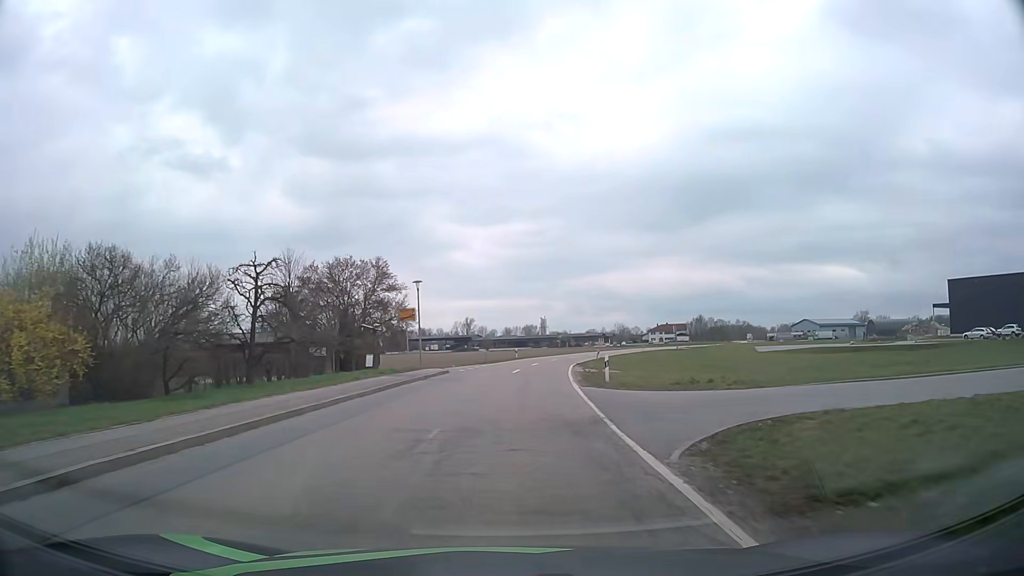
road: tertiary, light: Day
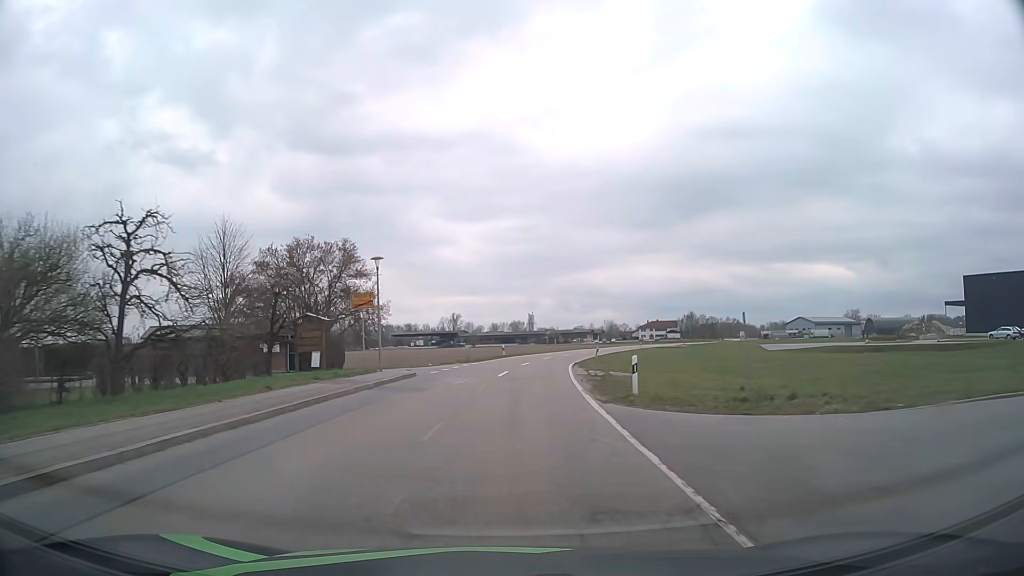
(+0.1, +7.9) m; +1°
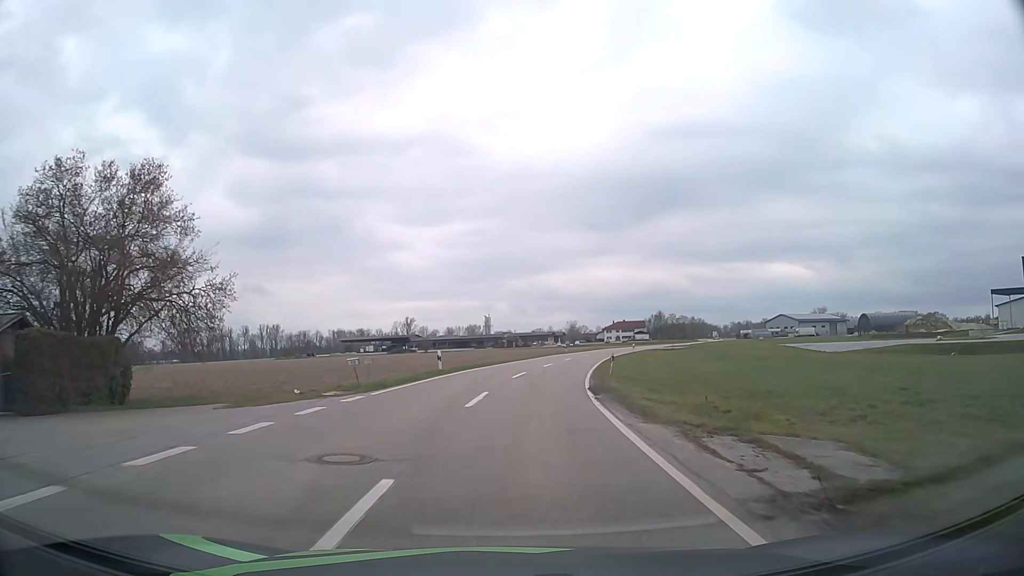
(+0.8, +24.8) m; +4°
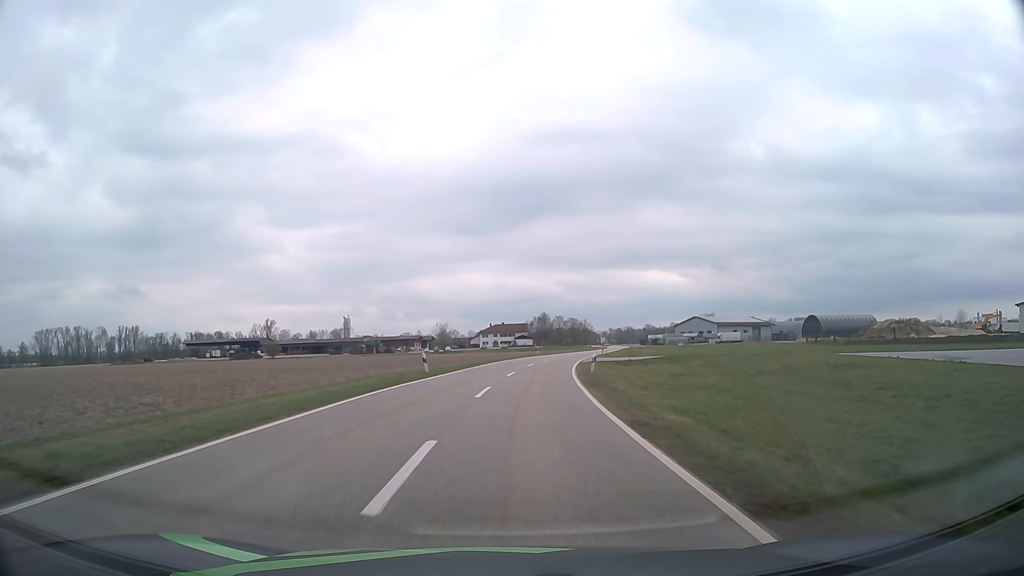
(+4.2, +45.6) m; +11°
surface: asphalt
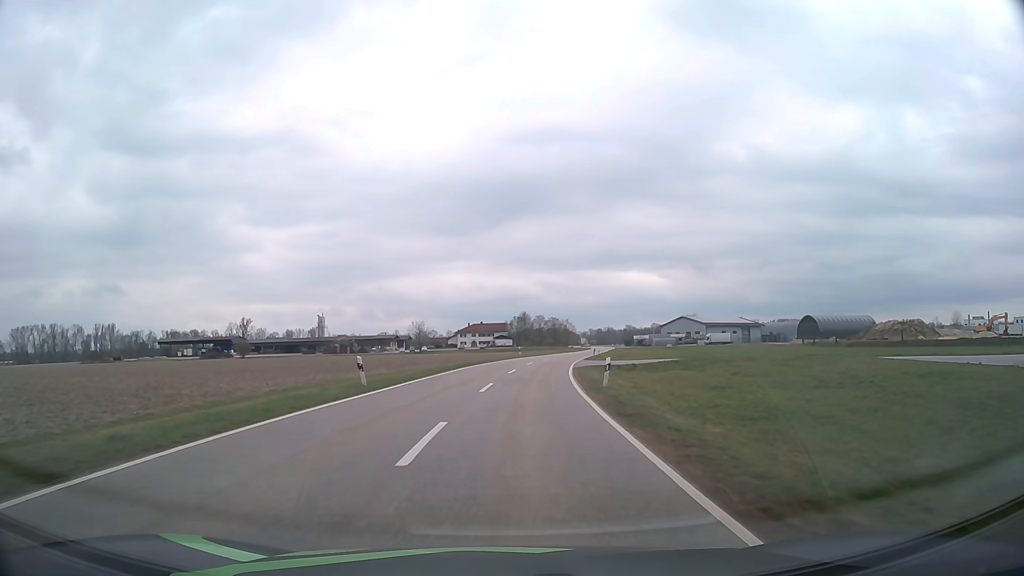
(+0.2, +9.8) m; +2°
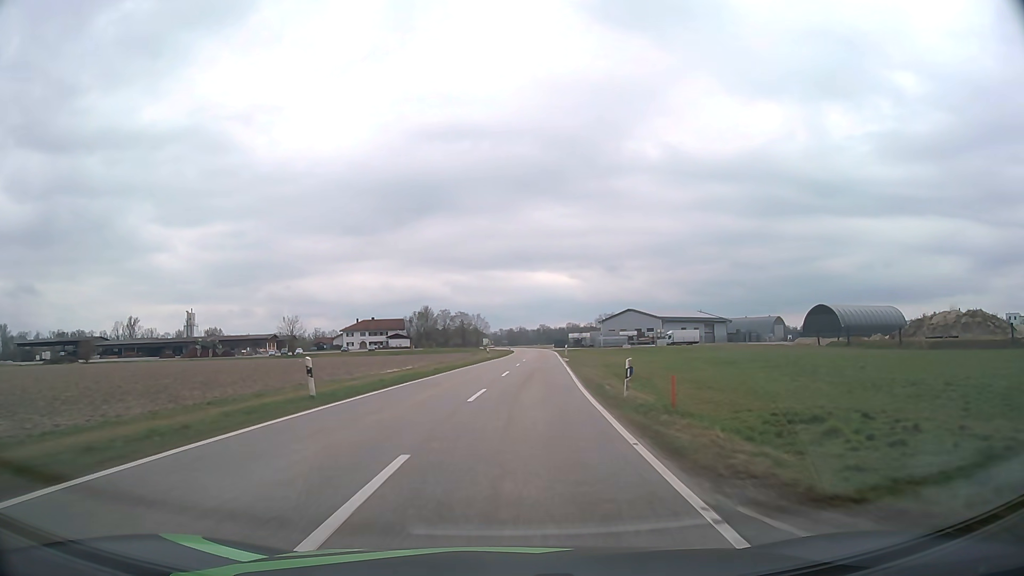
(+3.8, +52.0) m; +7°
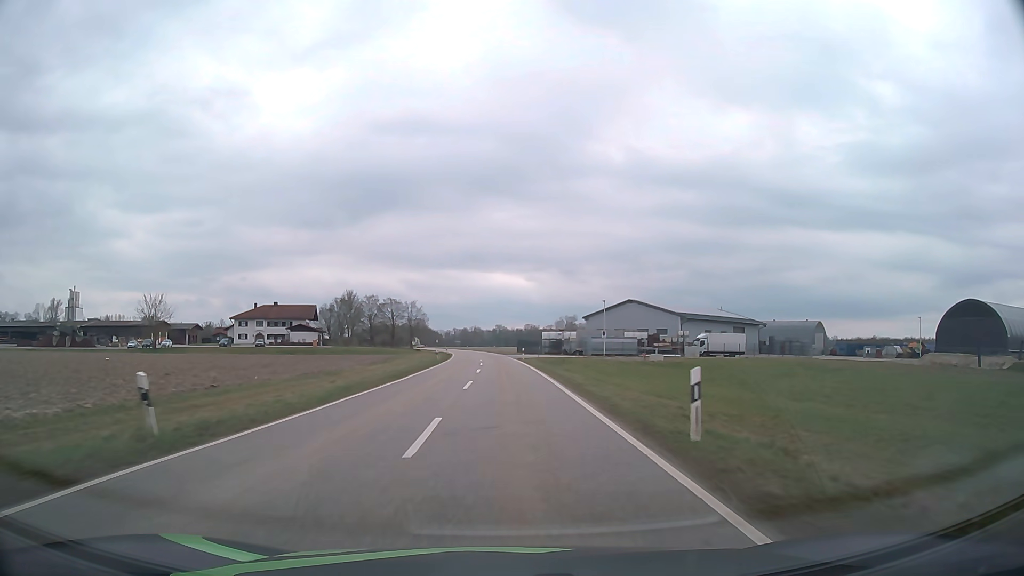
(+2.9, +56.3) m; +4°
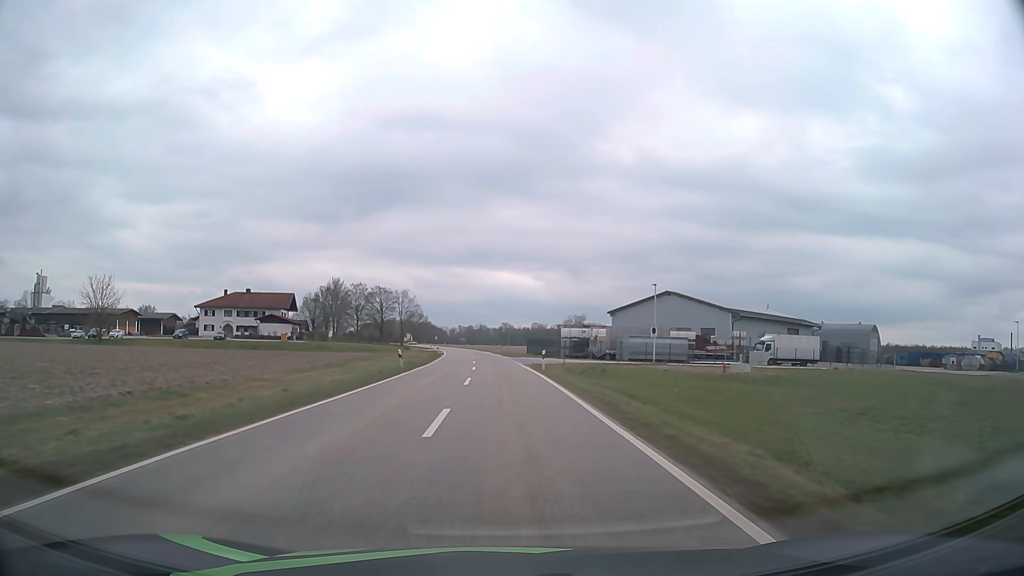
(-0.1, +22.8) m; 0°
(0, +10) (0, +20) (0, +30) (-1, +40) (-1, +50) (-2, +60) (-2, +70) (-3, +80) (-4, +90) (-5, +100) m
